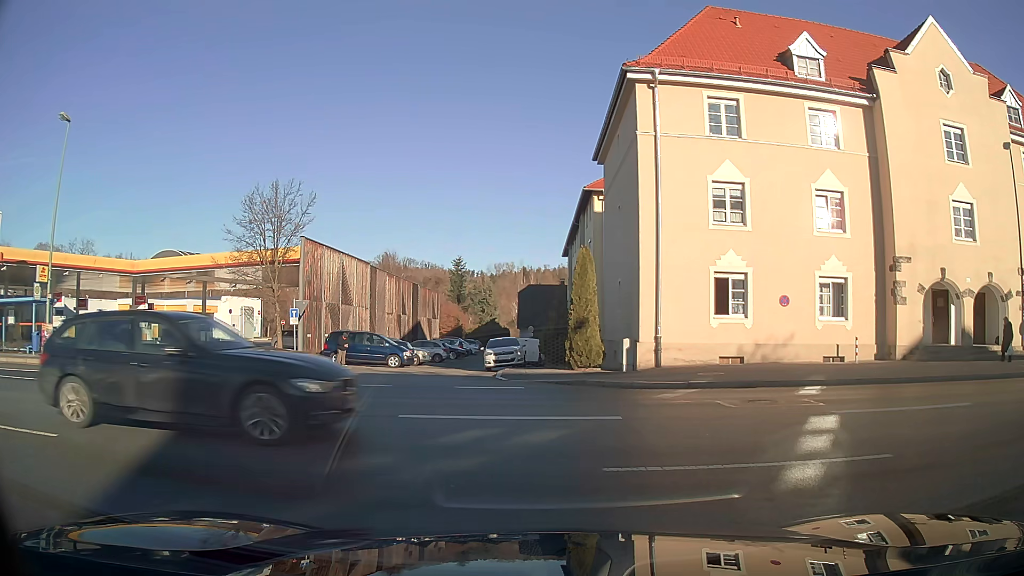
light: Day
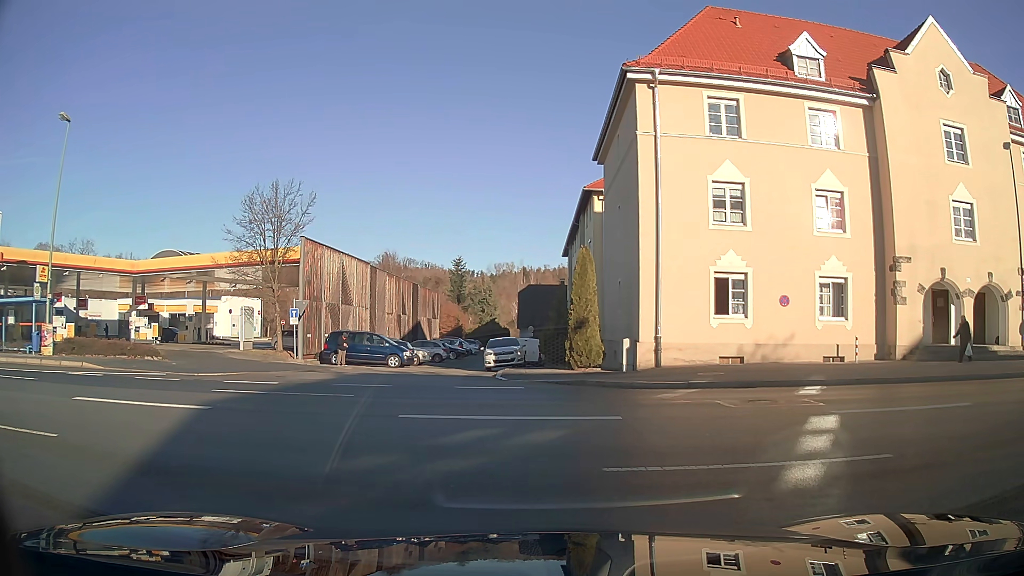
(0.0, 0.0) m; 0°
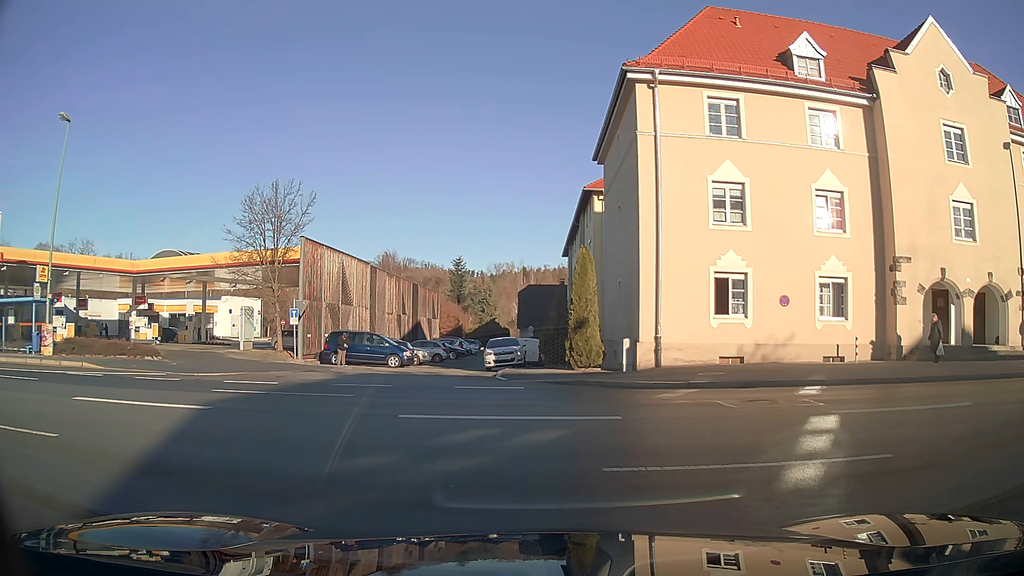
(0.0, 0.0) m; 0°
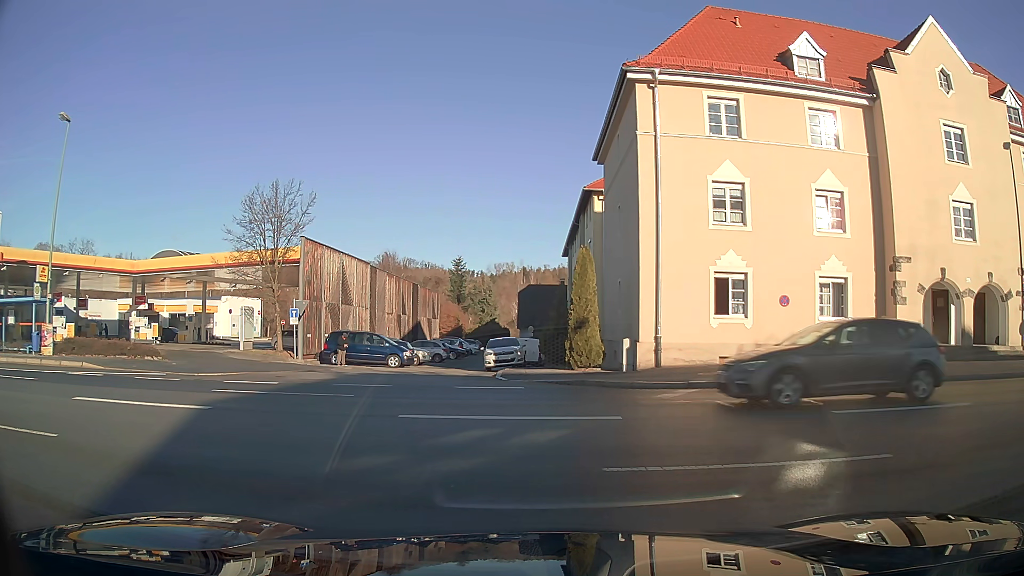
(0.0, 0.0) m; 0°
